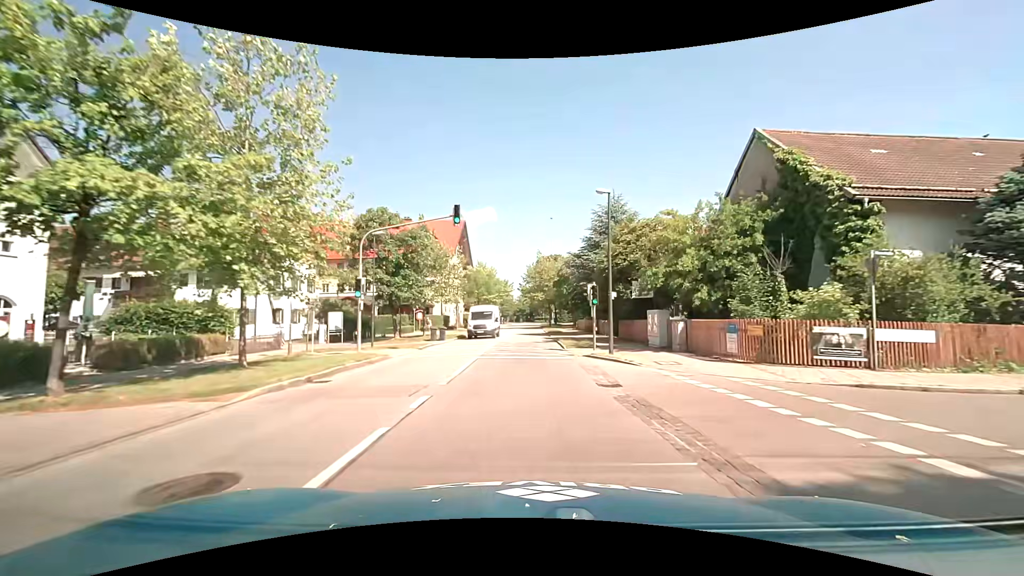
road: secondary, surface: asphalt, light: Day
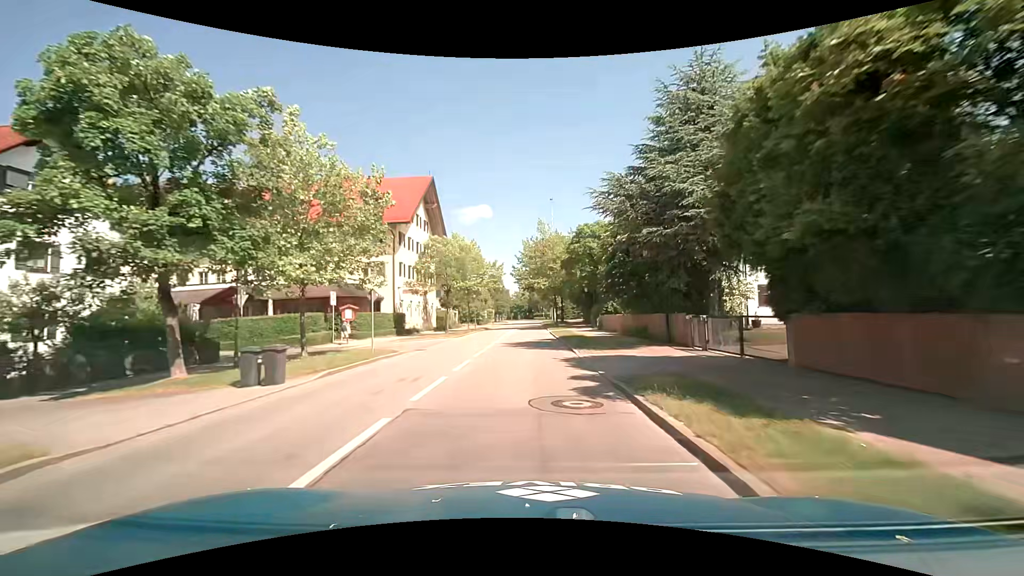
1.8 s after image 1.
(-0.1, +22.7) m; 0°
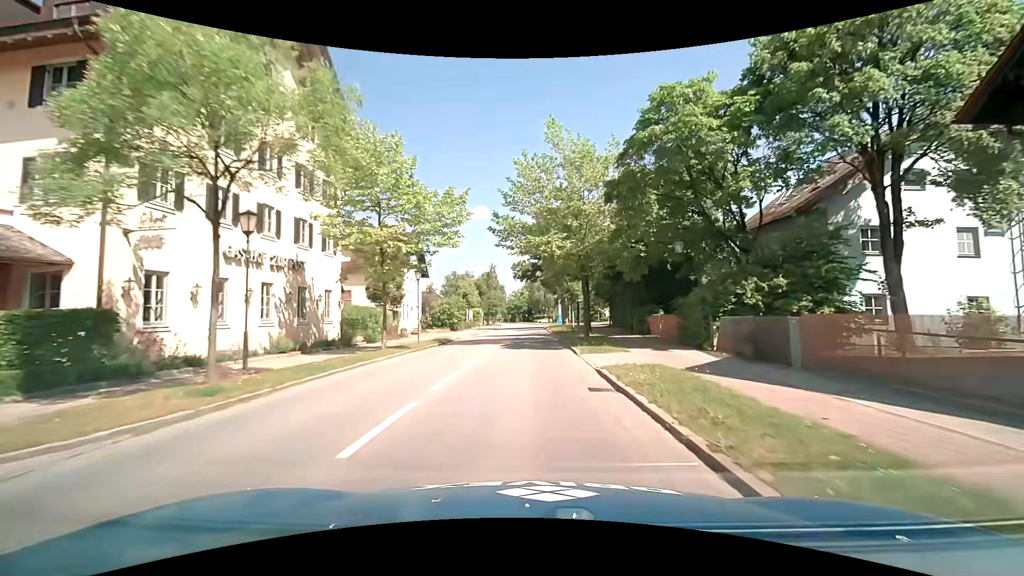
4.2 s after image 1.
(+0.2, +30.1) m; +1°
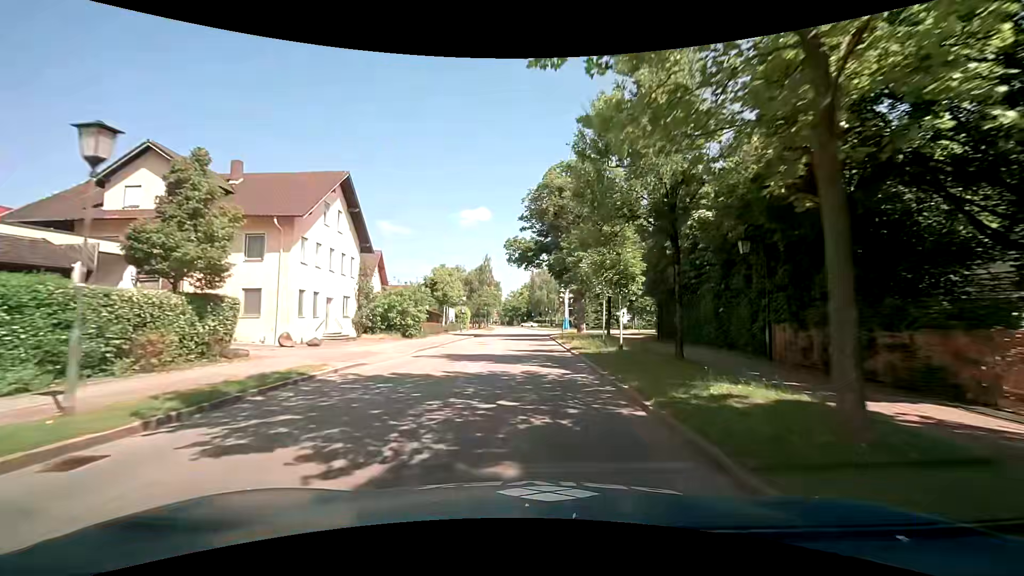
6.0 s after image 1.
(-0.4, +22.2) m; -1°
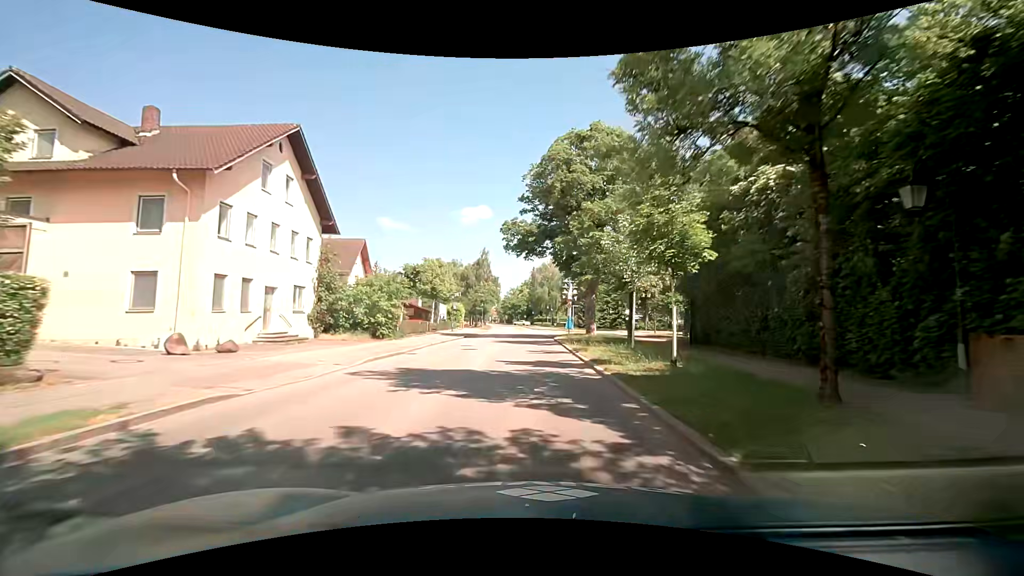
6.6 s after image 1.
(-0.1, +7.3) m; -1°
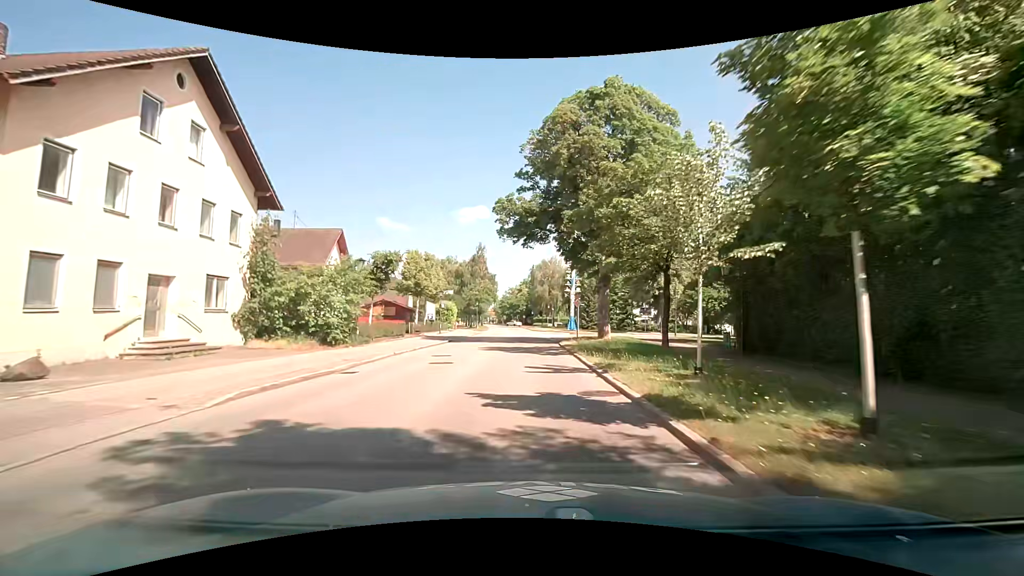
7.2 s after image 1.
(+0.1, +7.3) m; 0°
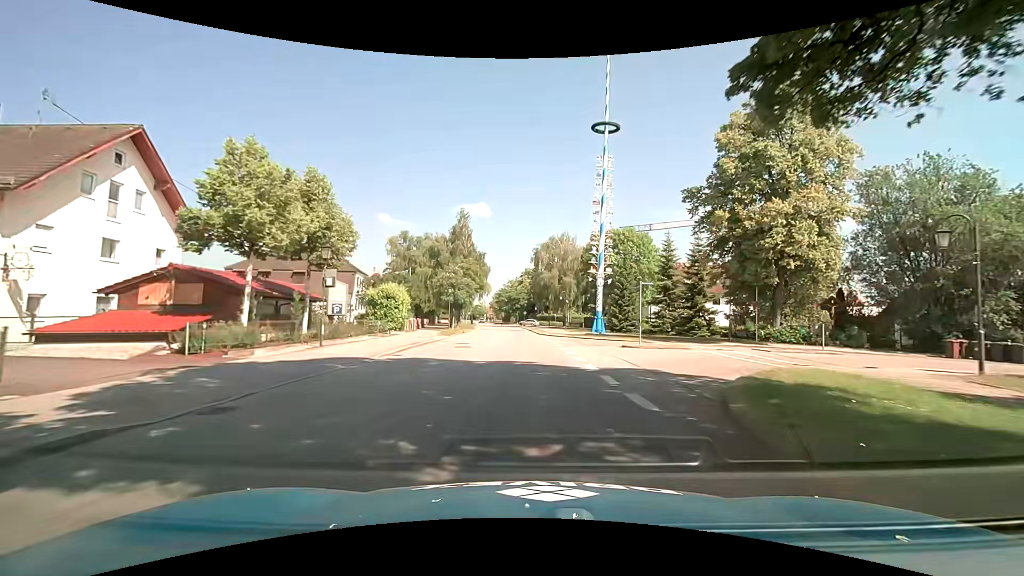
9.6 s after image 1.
(+0.7, +28.8) m; +1°
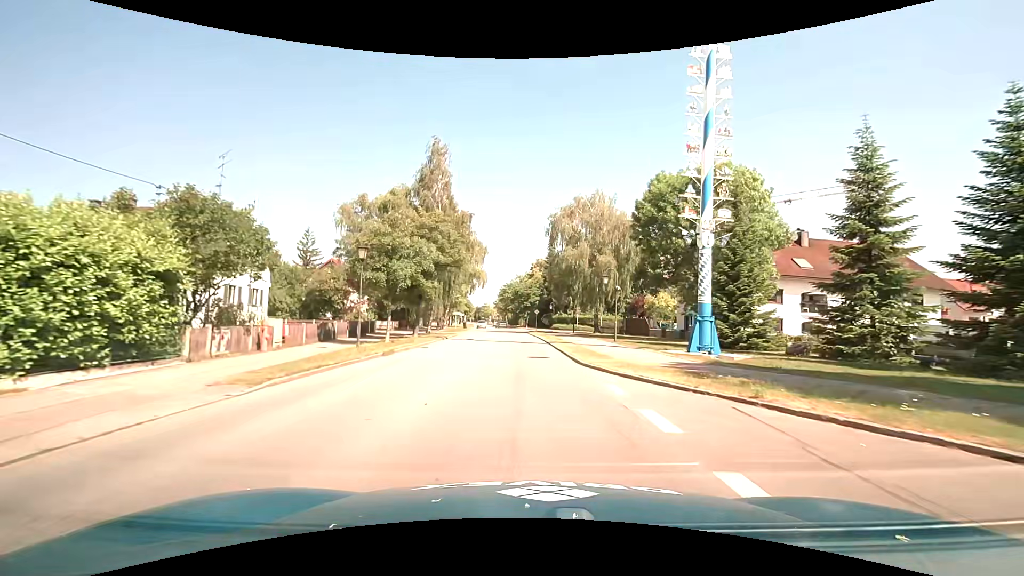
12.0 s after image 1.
(-0.3, +28.5) m; -1°
(0, +10) (0, +20) (-1, +30) (-1, +40) (-2, +50) (-2, +60) (-3, +70) (-4, +80) (-5, +90) (-6, +100) m
